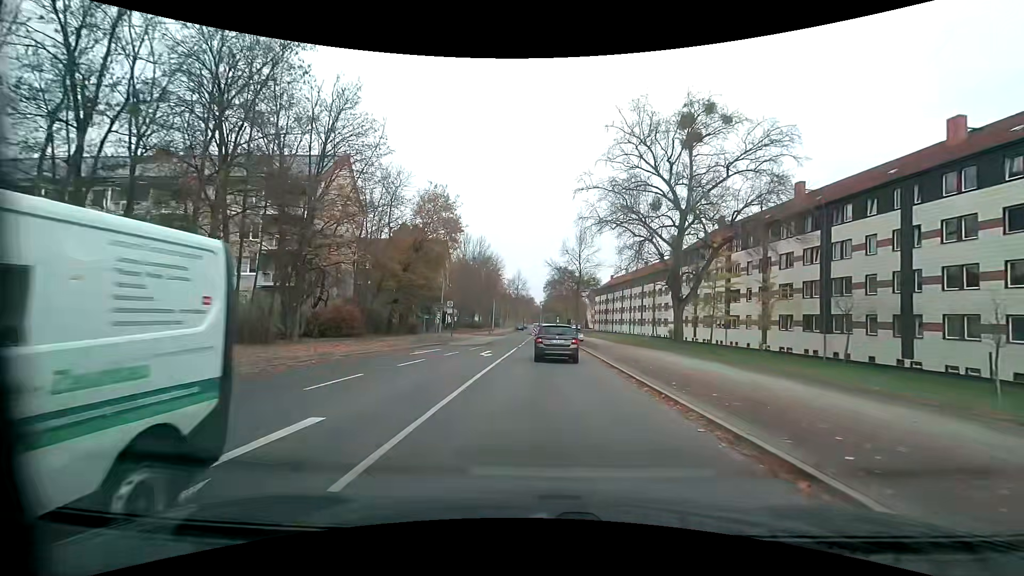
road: residential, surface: asphalt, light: Day
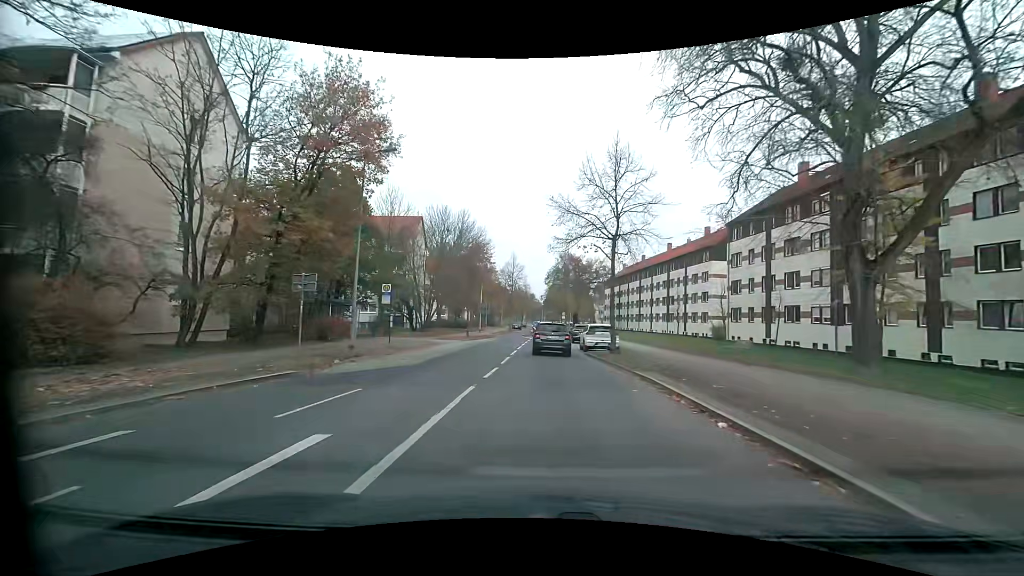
(0.0, +21.1) m; -1°
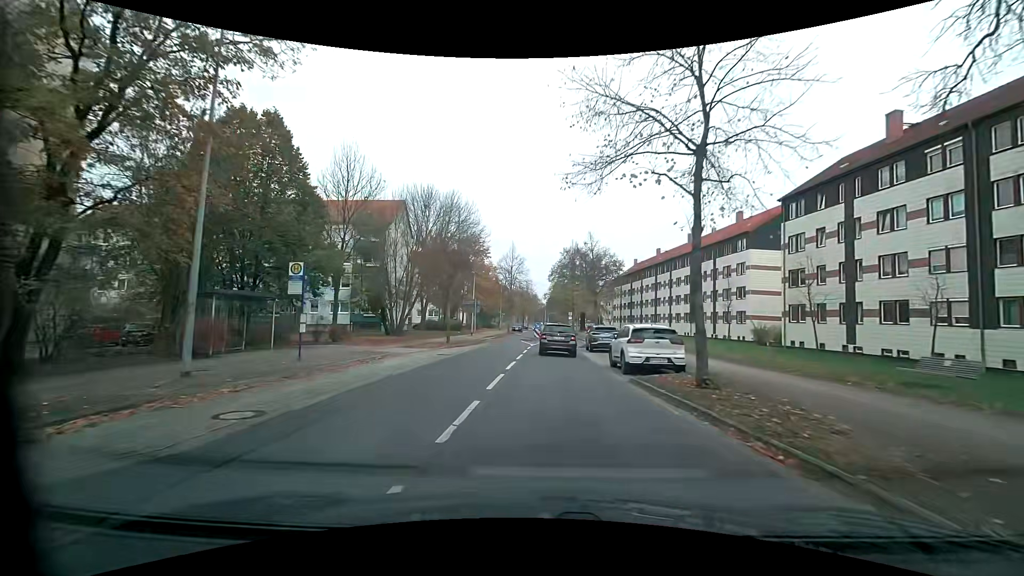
(0.0, +11.4) m; -1°
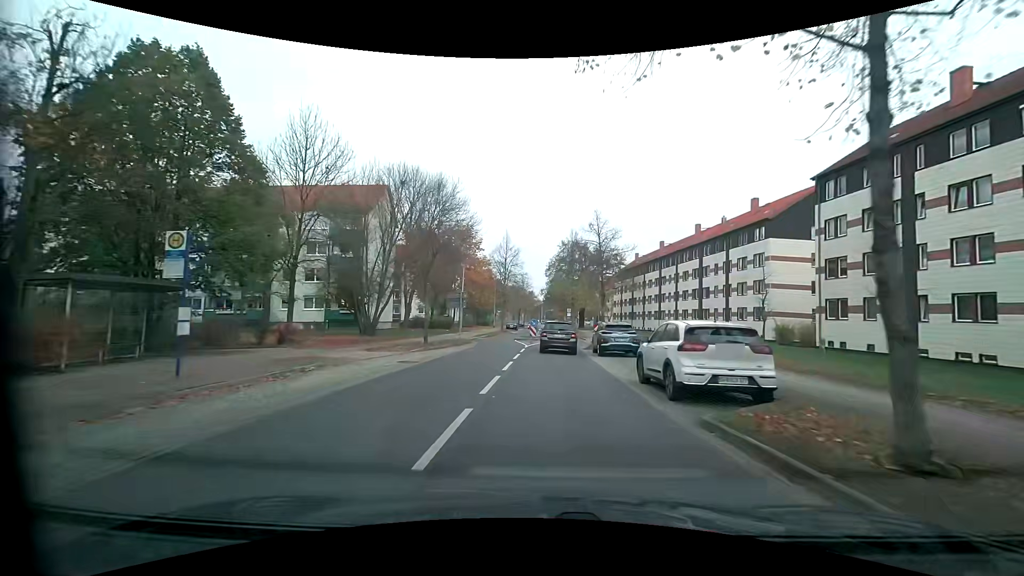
(+0.1, +5.9) m; +1°
